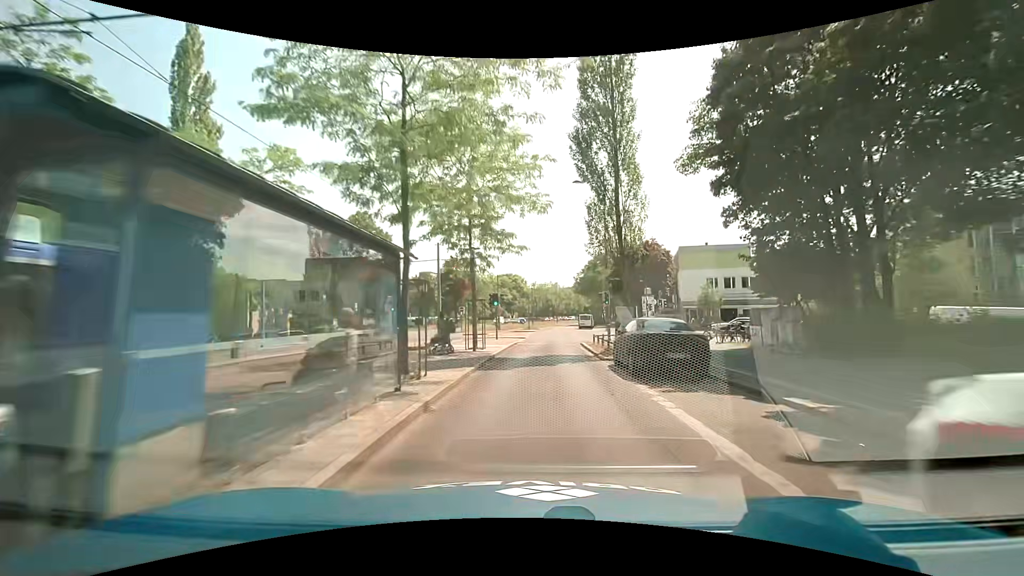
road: secondary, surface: asphalt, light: Day
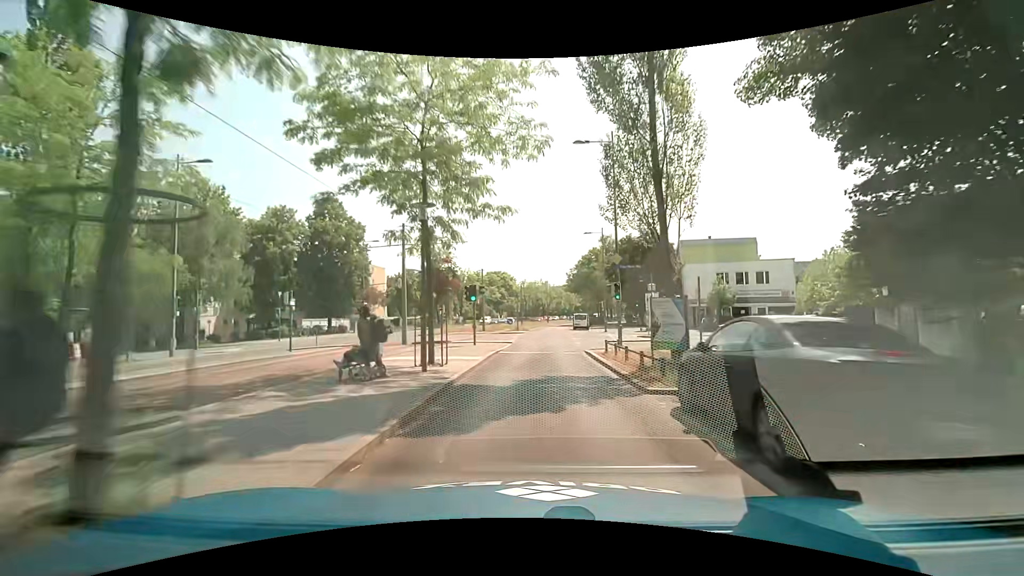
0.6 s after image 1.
(+0.2, +7.3) m; +2°
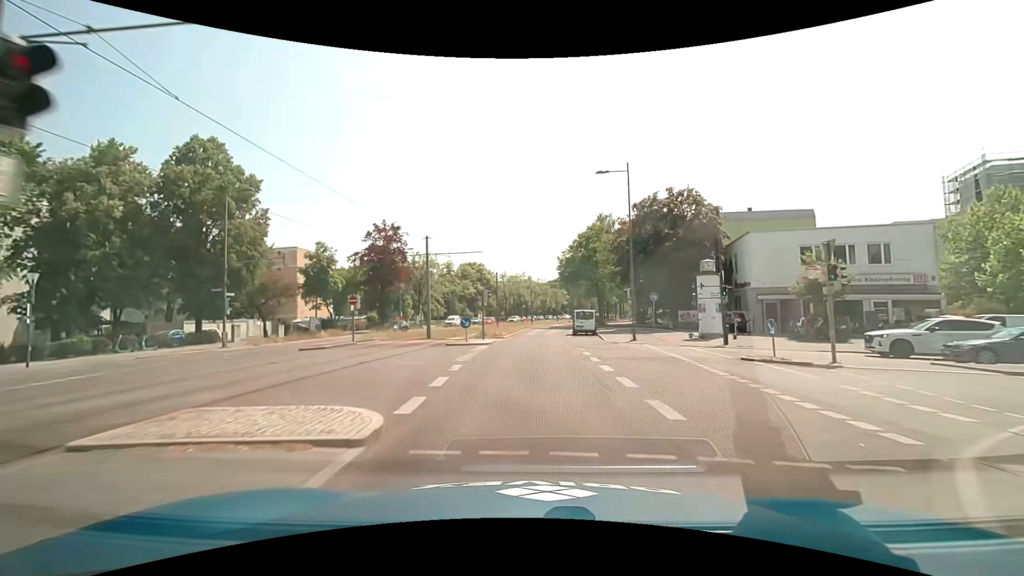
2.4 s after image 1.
(+0.6, +21.9) m; +2°
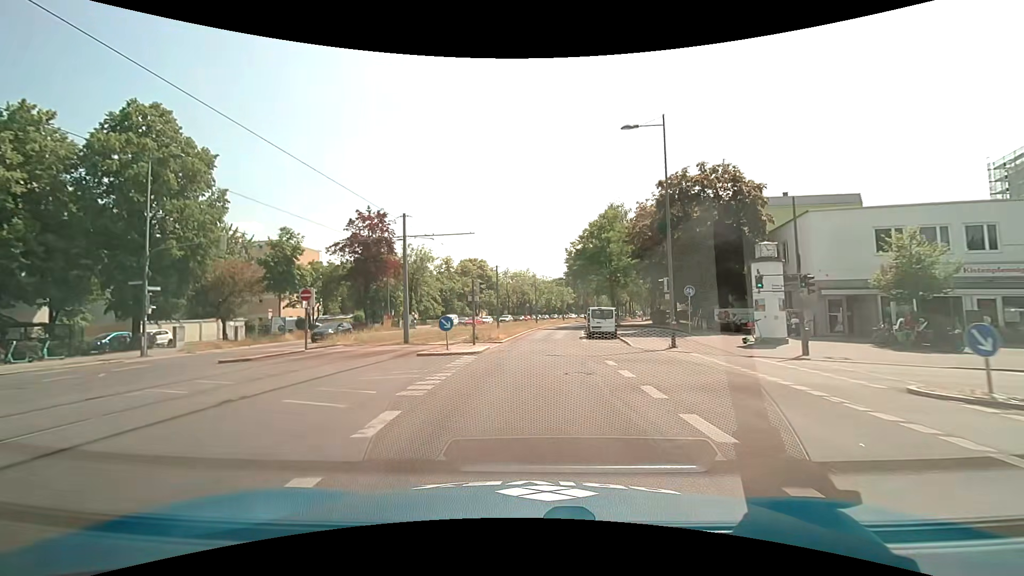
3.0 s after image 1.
(0.0, +7.3) m; -1°
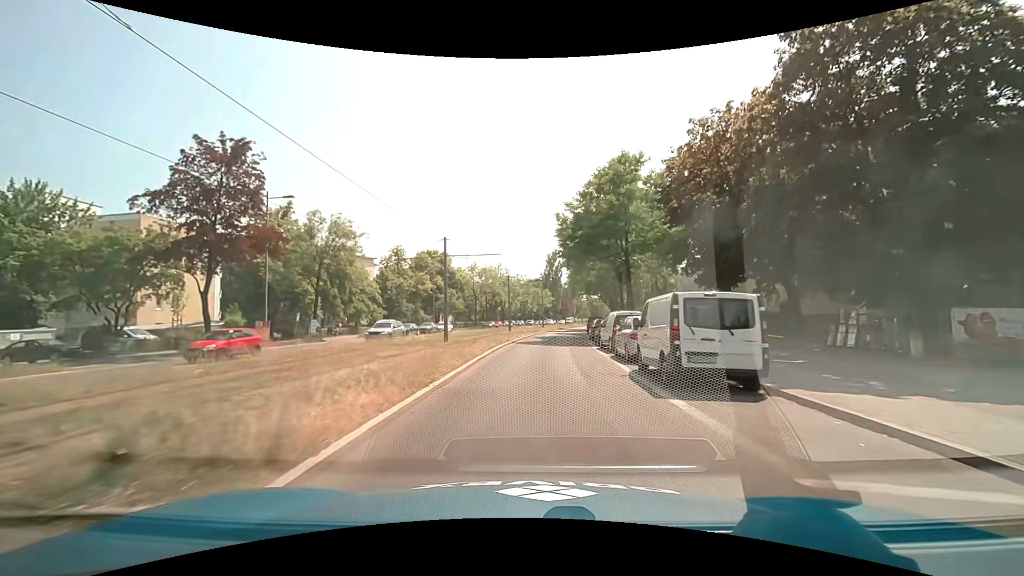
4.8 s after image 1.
(+0.3, +21.8) m; +3°
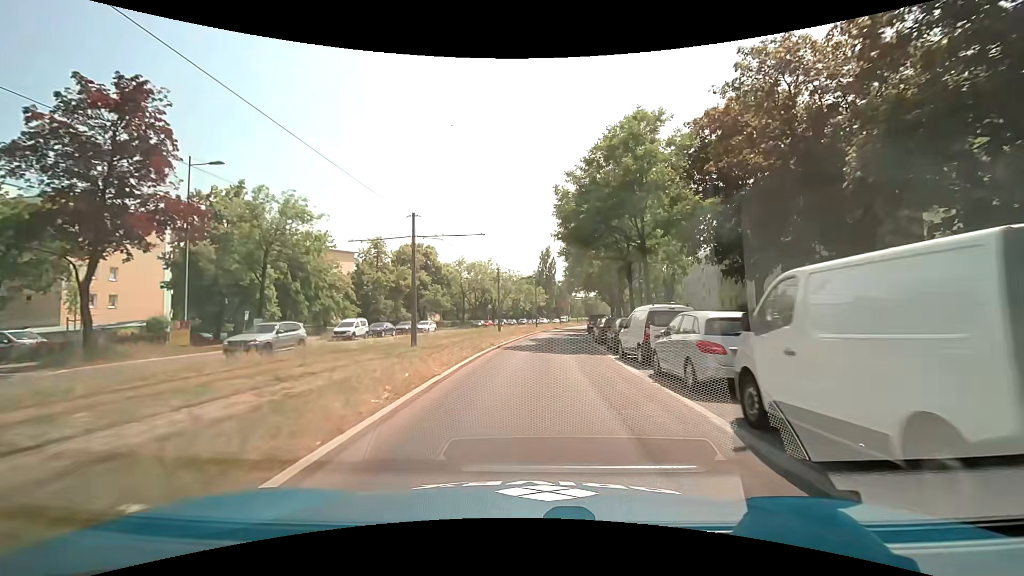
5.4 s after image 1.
(+0.1, +7.3) m; +1°
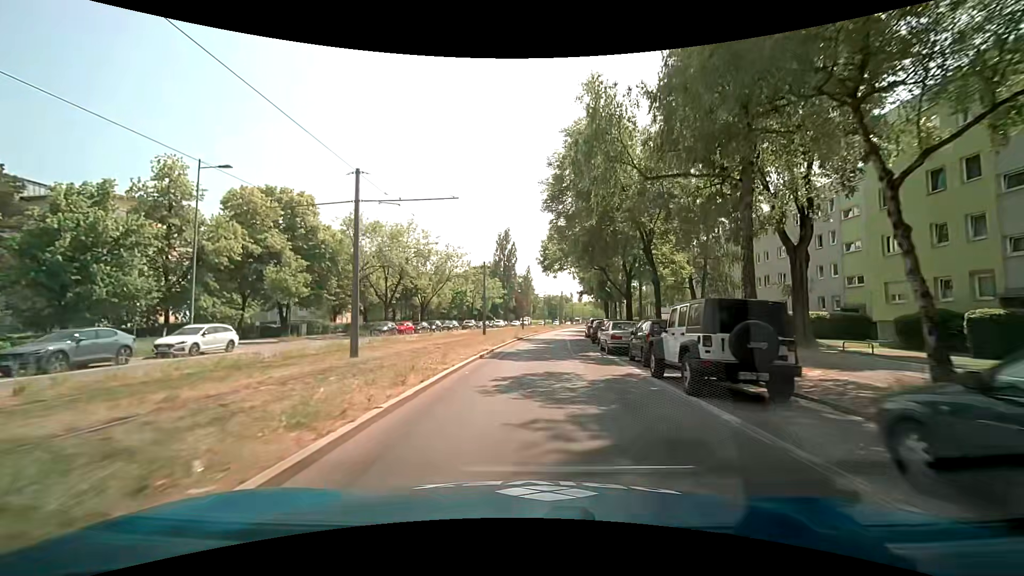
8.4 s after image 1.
(+1.3, +36.4) m; +5°
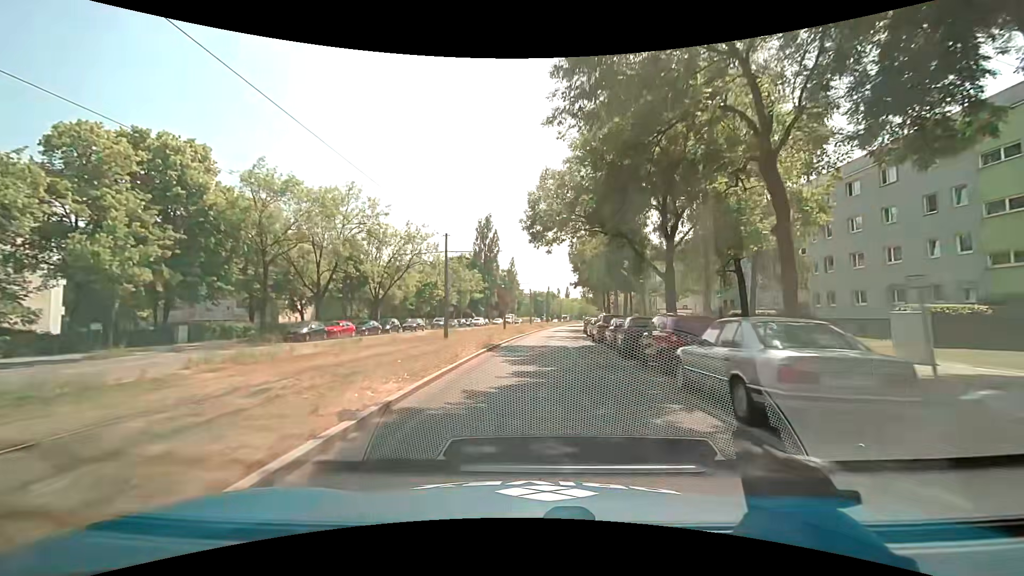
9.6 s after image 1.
(+0.3, +14.6) m; +1°
(0, +10) (0, +20) (+1, +30) (+2, +40) (+3, +50) (+4, +60) (+5, +70) (+6, +80) (+8, +90) (+9, +99) m
